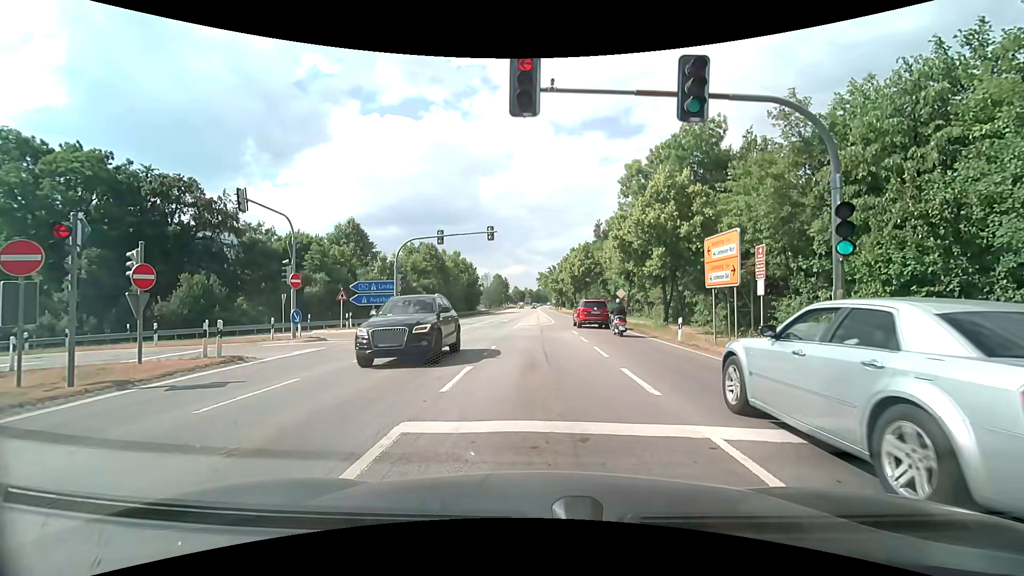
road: secondary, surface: asphalt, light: Day
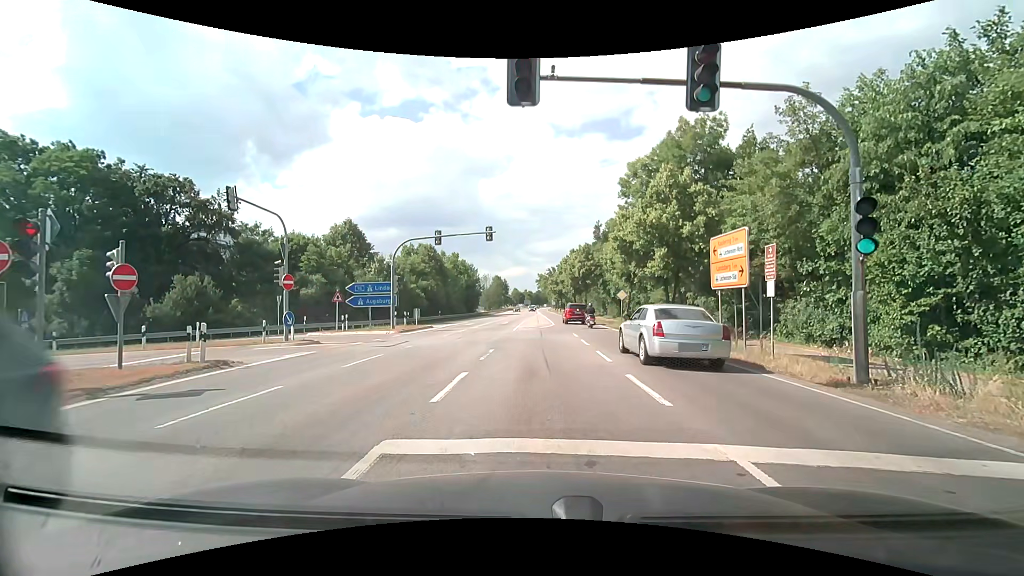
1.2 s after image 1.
(0.0, +0.6) m; 0°
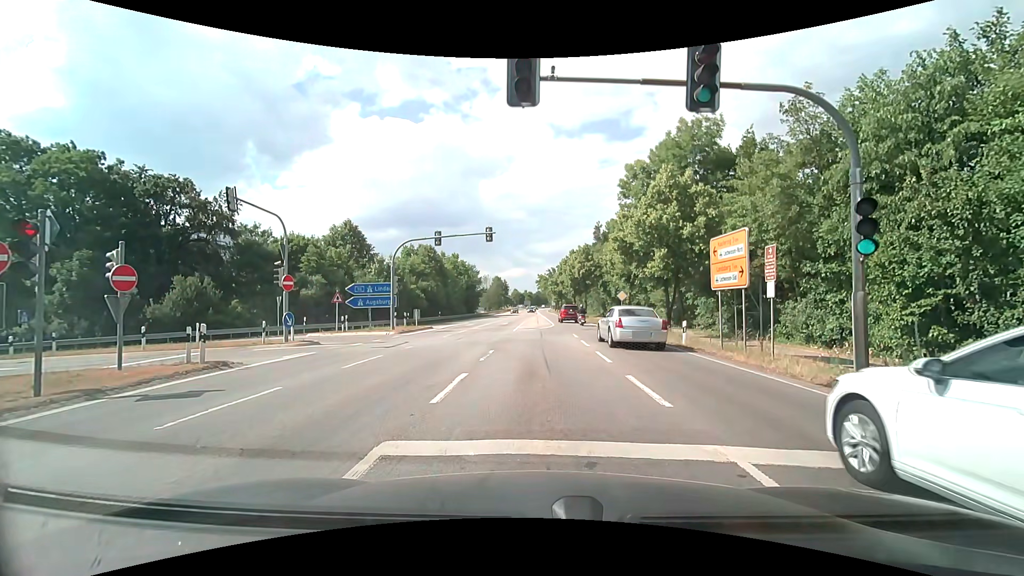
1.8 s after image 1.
(0.0, +0.1) m; 0°
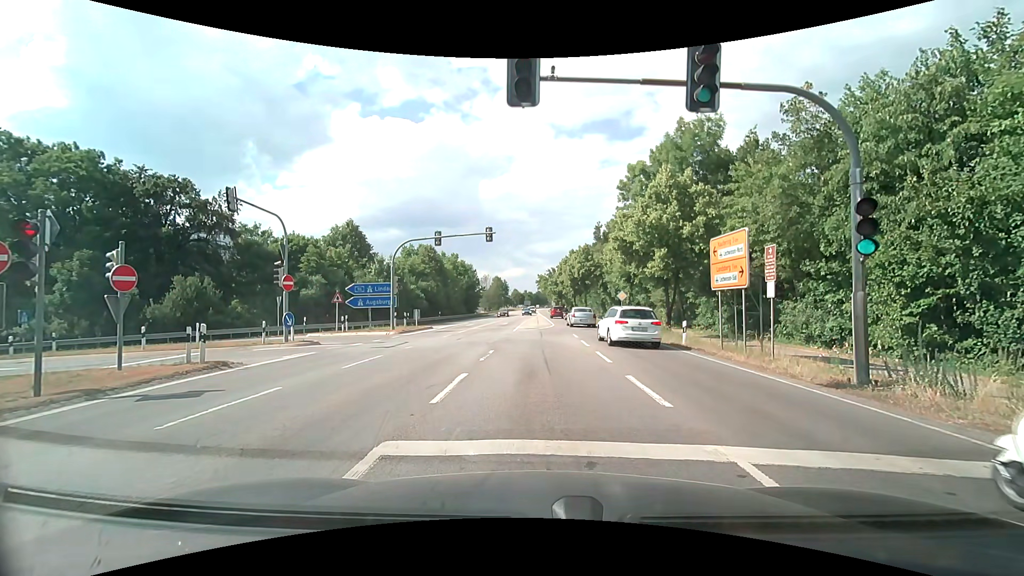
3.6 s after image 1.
(0.0, 0.0) m; 0°
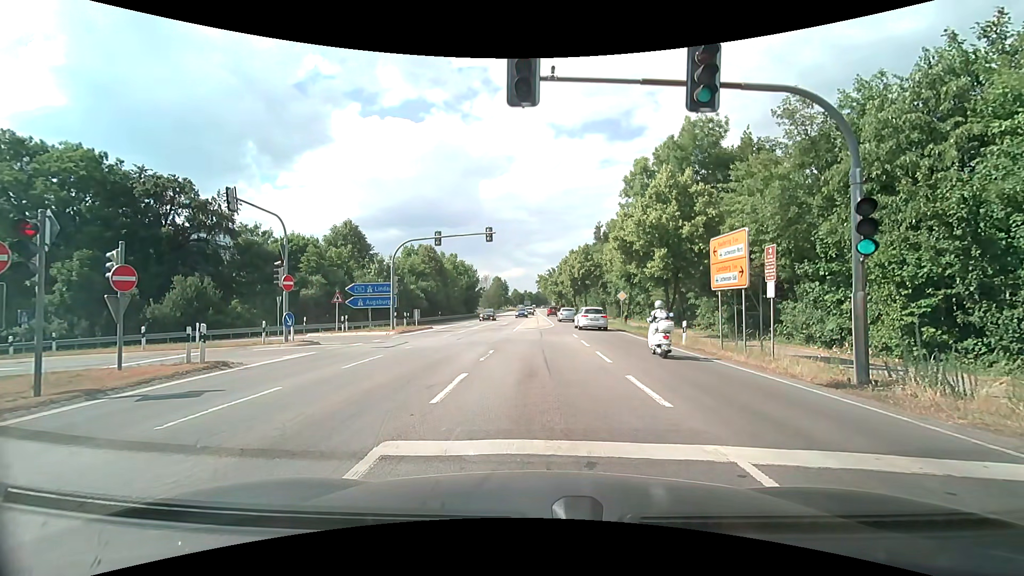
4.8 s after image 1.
(0.0, 0.0) m; 0°
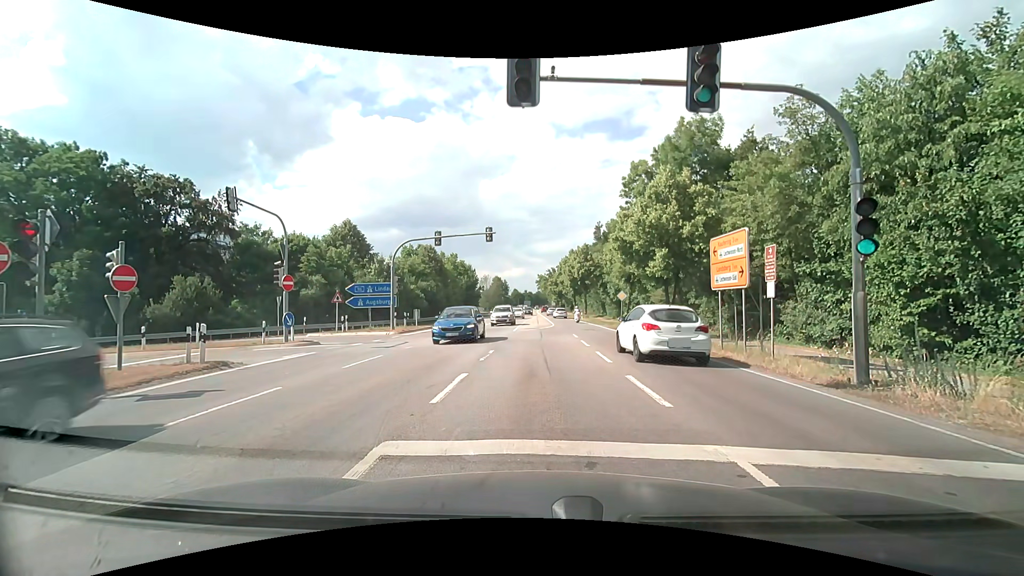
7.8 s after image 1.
(0.0, 0.0) m; 0°
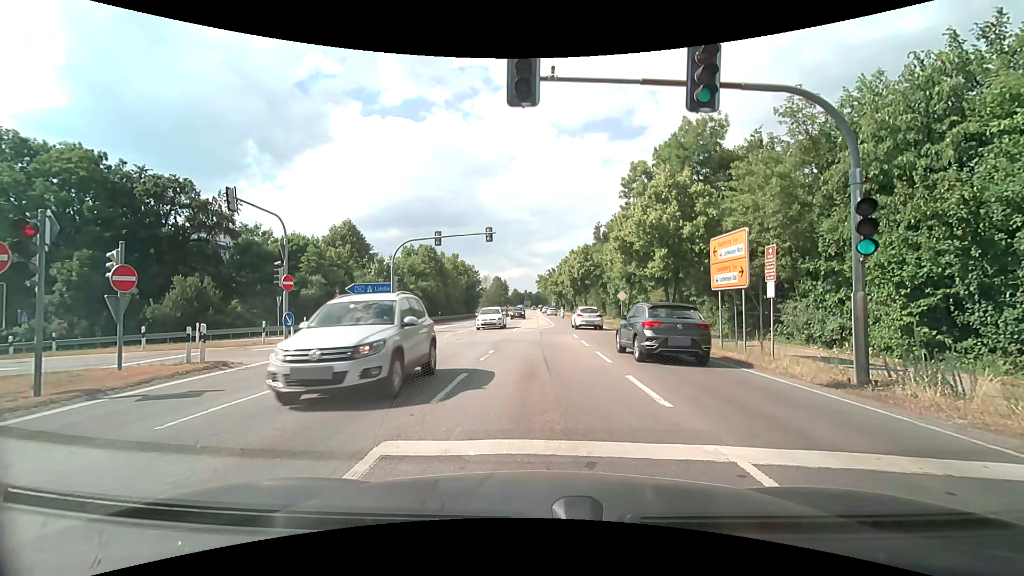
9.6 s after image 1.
(0.0, 0.0) m; 0°
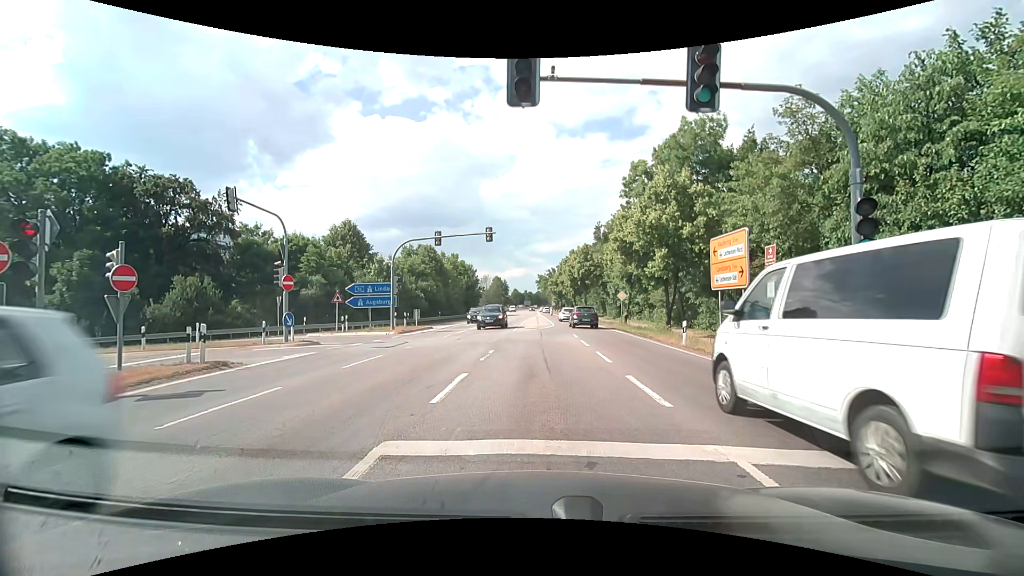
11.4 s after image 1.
(0.0, 0.0) m; 0°
(0, +10) (-1, +20) (-7, +28) (-16, +31) (-26, +30) (-36, +29) (-46, +29) (-56, +29) (-66, +29) (-76, +29) m
